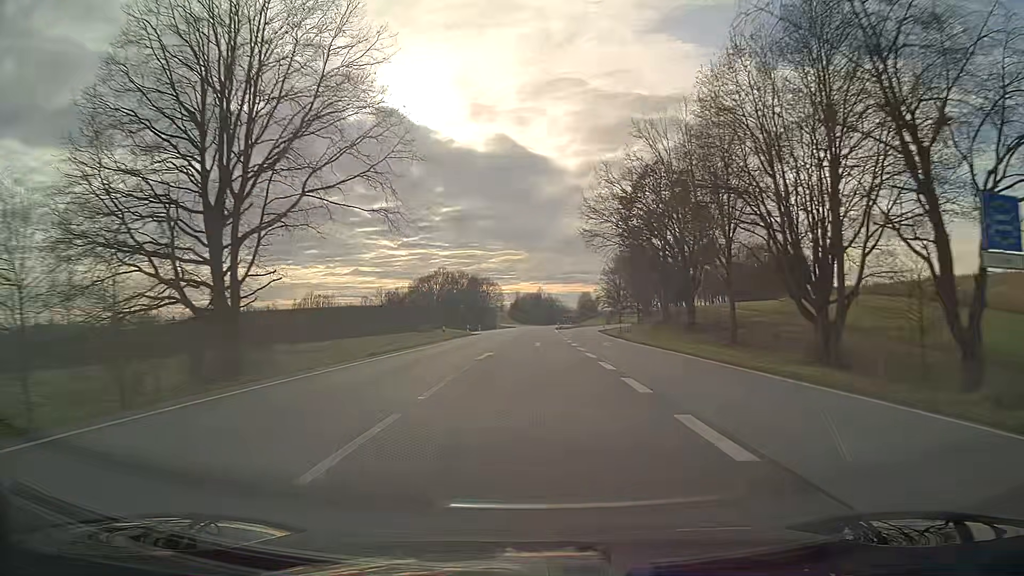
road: secondary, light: Day
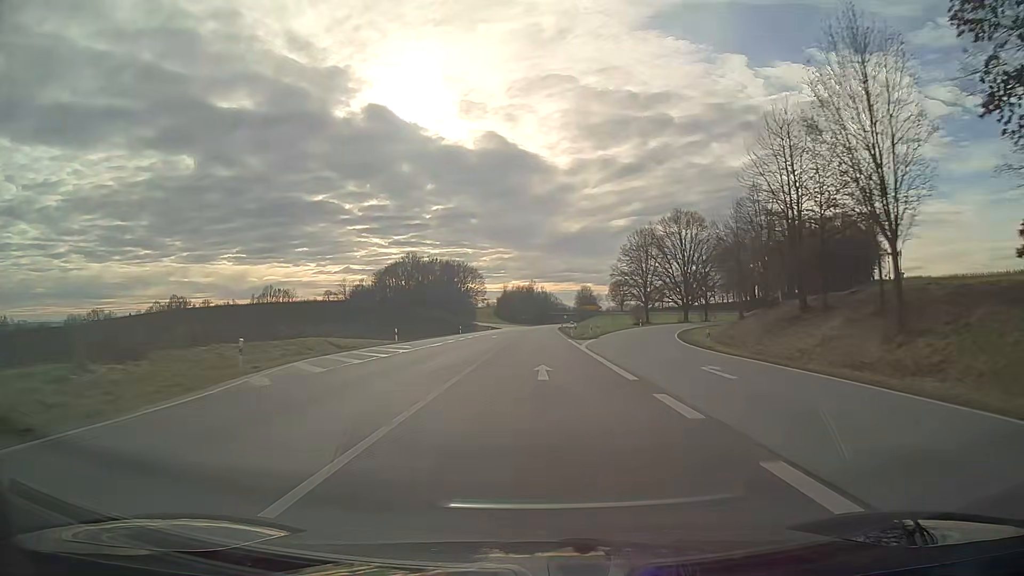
(+0.2, +63.5) m; +1°
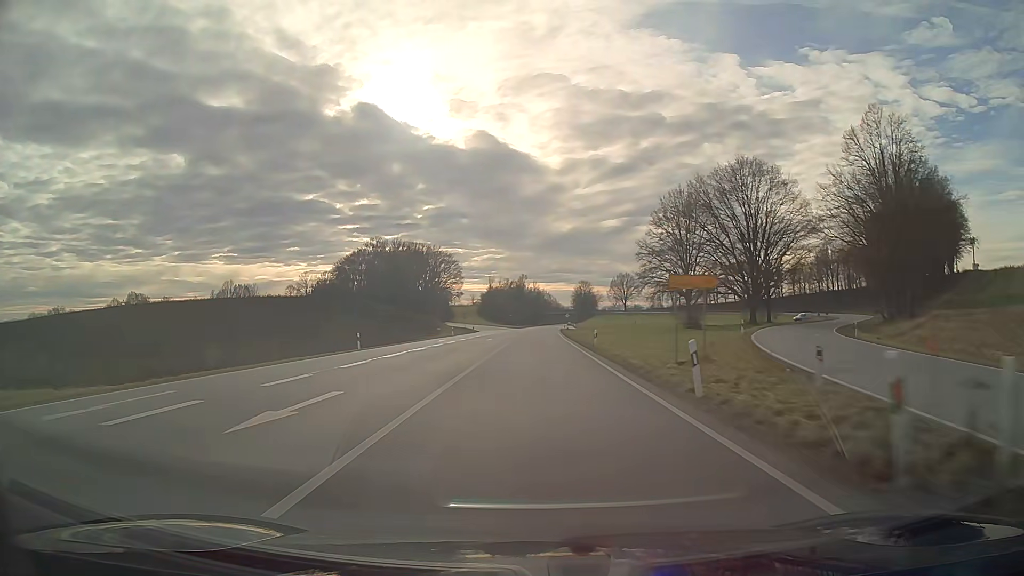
(+0.3, +47.5) m; +1°
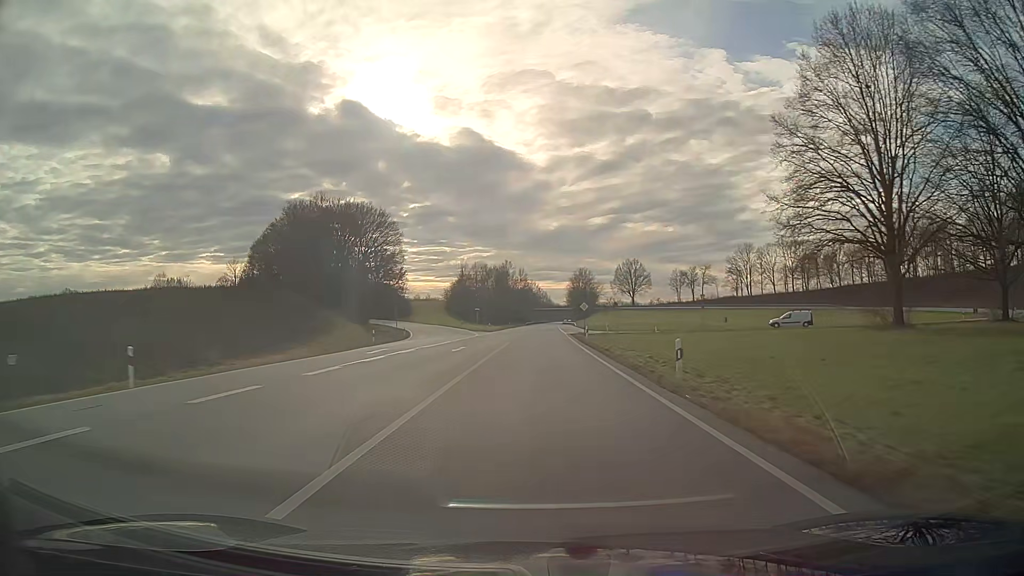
(+0.5, +63.4) m; +1°
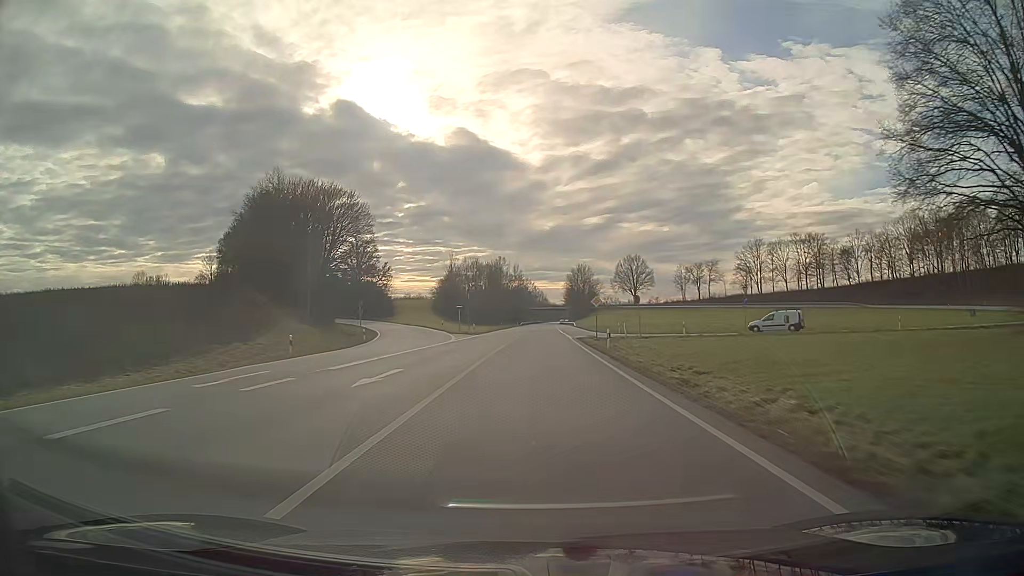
(0.0, +15.9) m; 0°
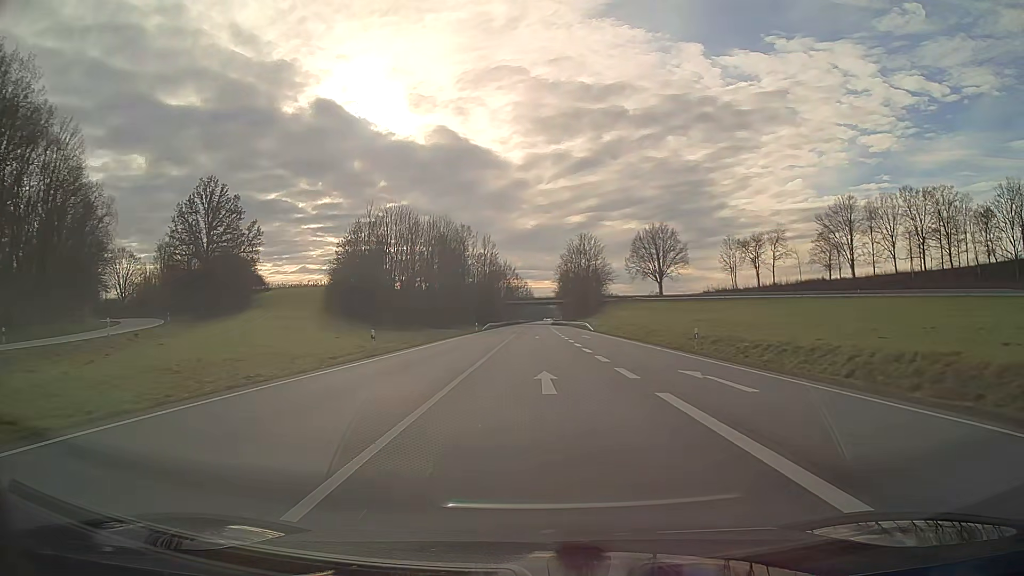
(+1.0, +79.3) m; +1°
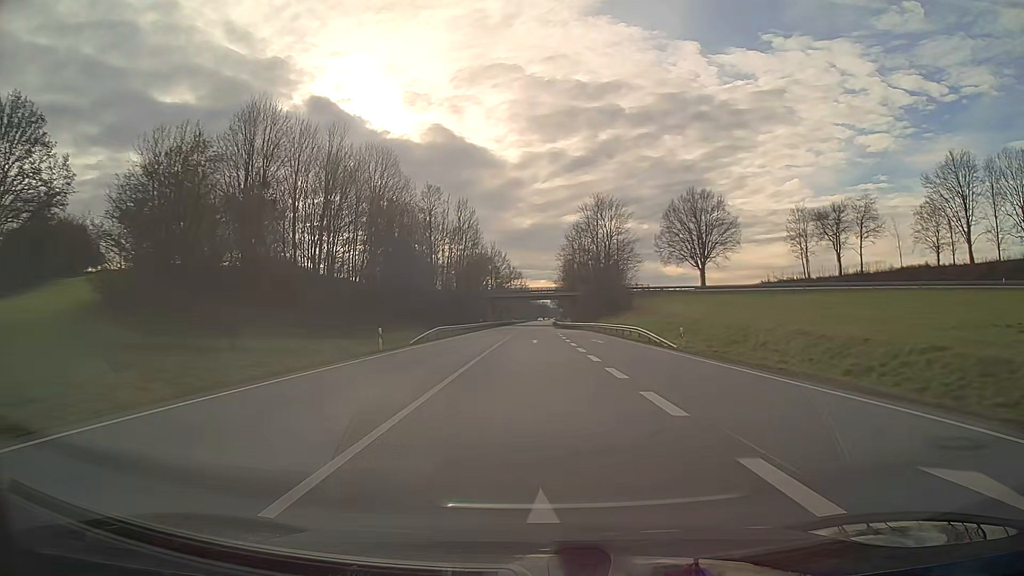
(+0.1, +47.7) m; 0°
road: primary
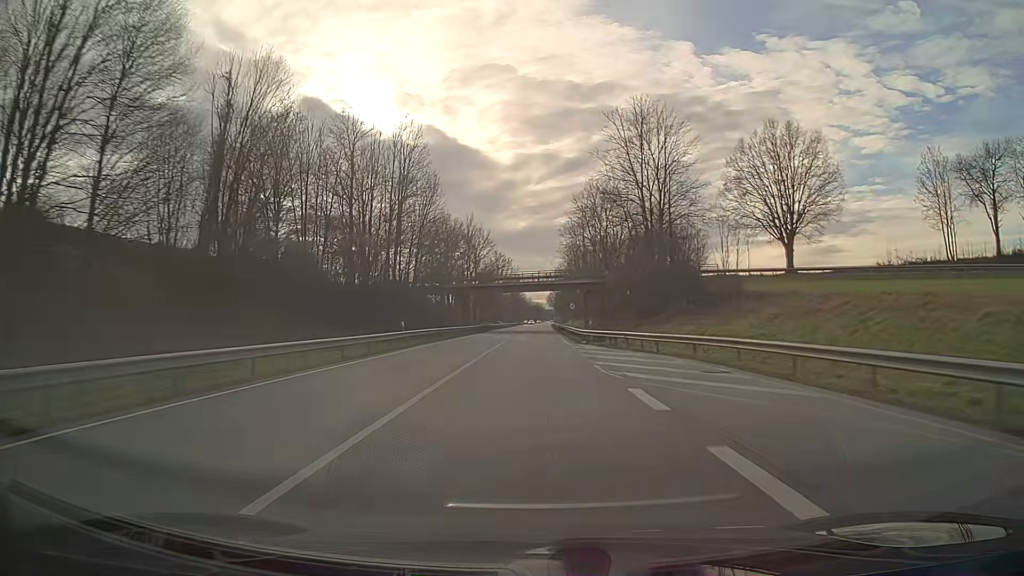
(+0.2, +47.4) m; +1°
